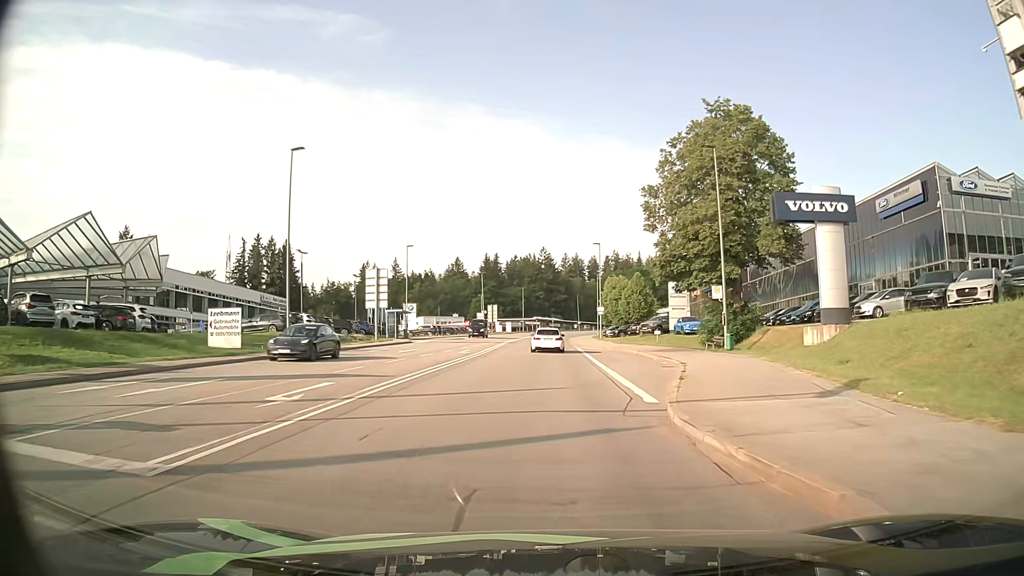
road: secondary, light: Day
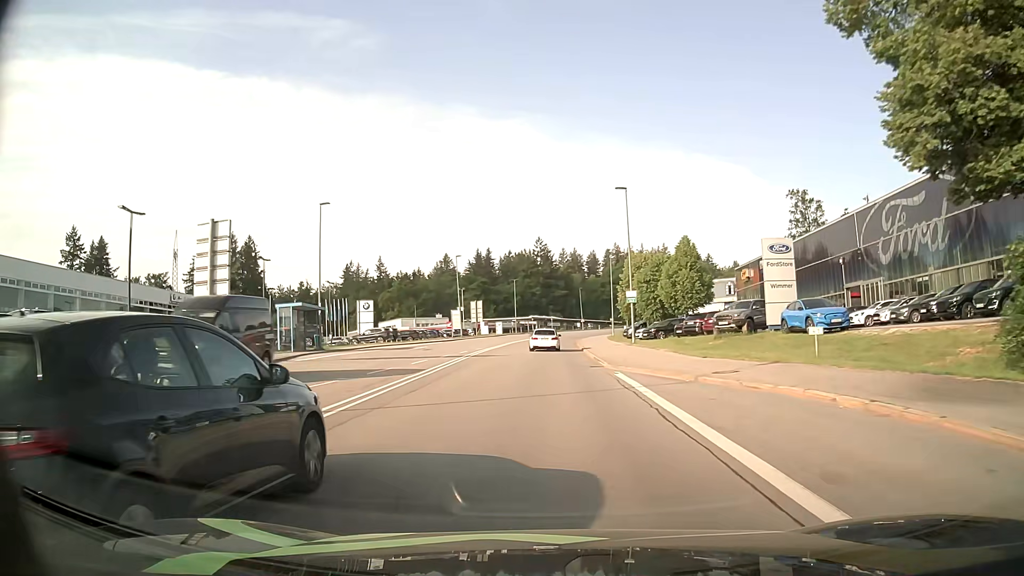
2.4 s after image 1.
(0.0, +28.6) m; 0°
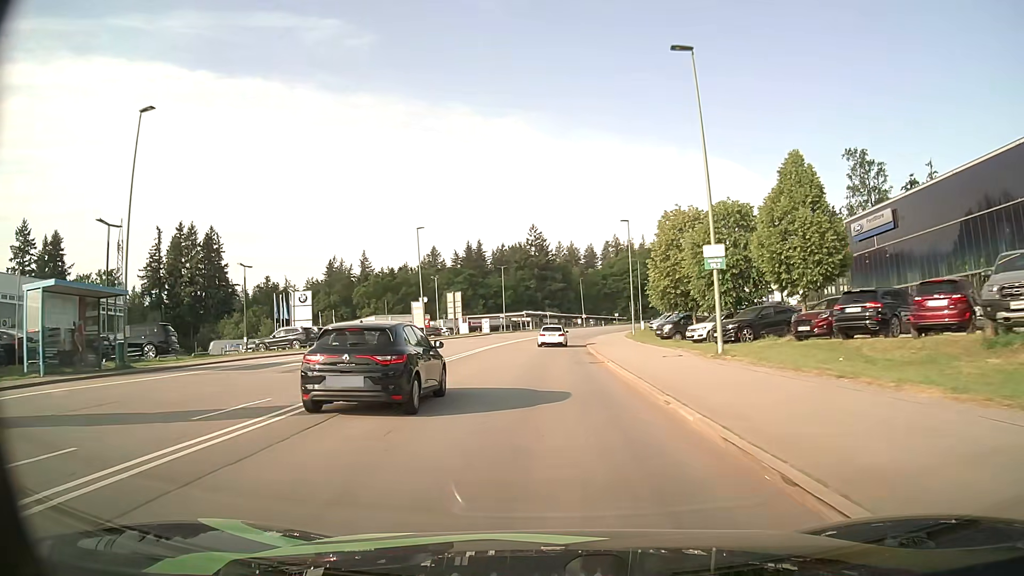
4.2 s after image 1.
(0.0, +23.2) m; 0°
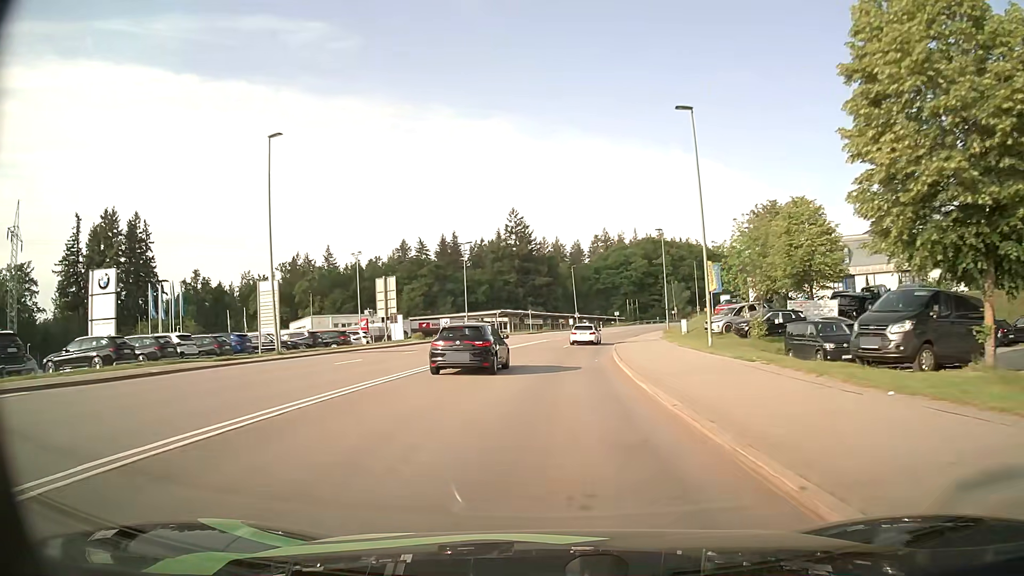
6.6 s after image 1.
(+0.1, +32.5) m; +1°
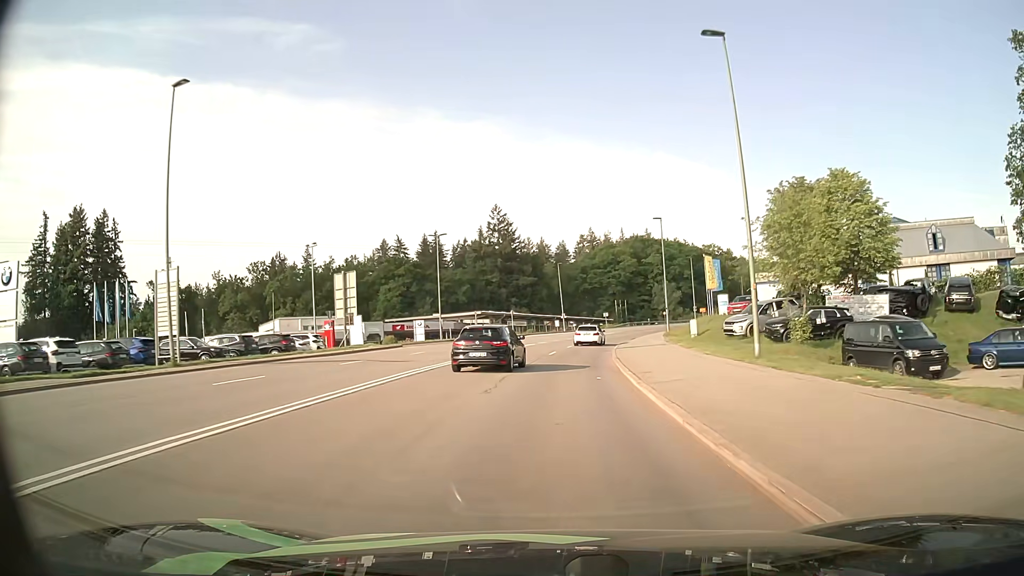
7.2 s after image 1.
(+0.1, +8.2) m; +2°
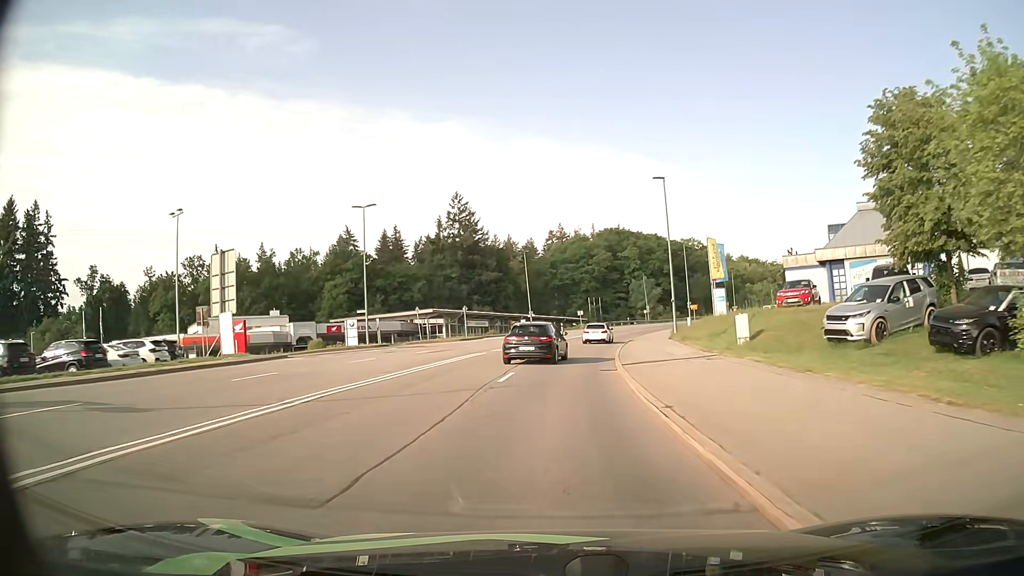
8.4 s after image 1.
(+0.3, +16.6) m; +3°
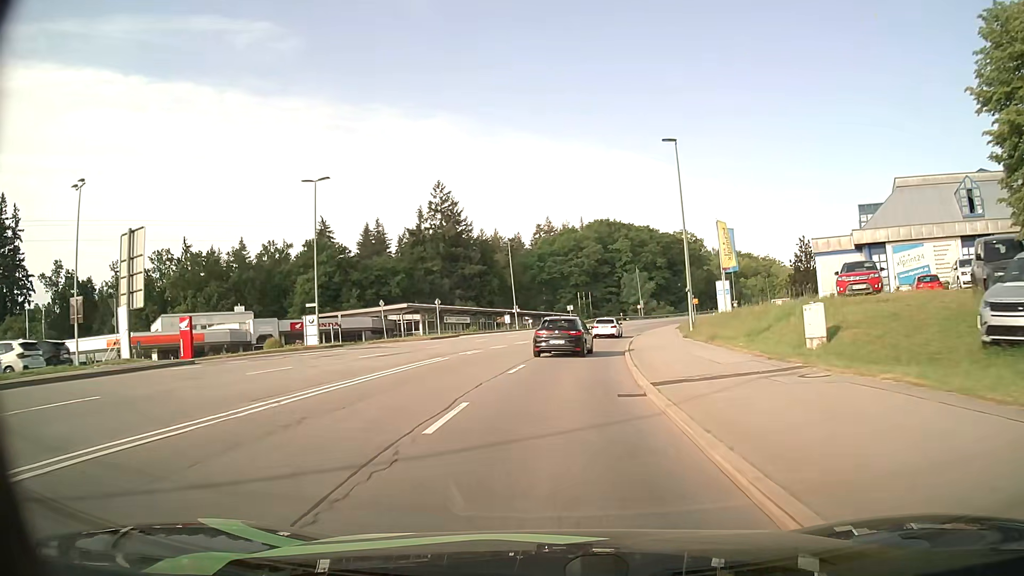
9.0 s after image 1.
(+0.1, +8.4) m; +1°
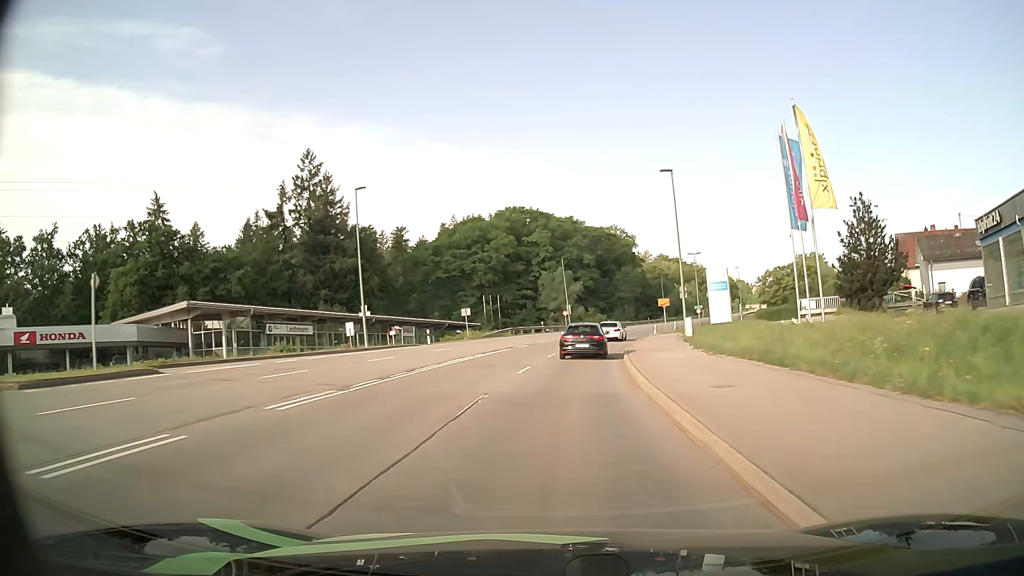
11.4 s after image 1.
(+2.1, +33.6) m; +7°
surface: asphalt
(0, +10) (+1, +20) (+2, +30) (+3, +40) (+5, +50) (+7, +59) (+10, +69) (+13, +79) (+16, +88) (+19, +97) m
